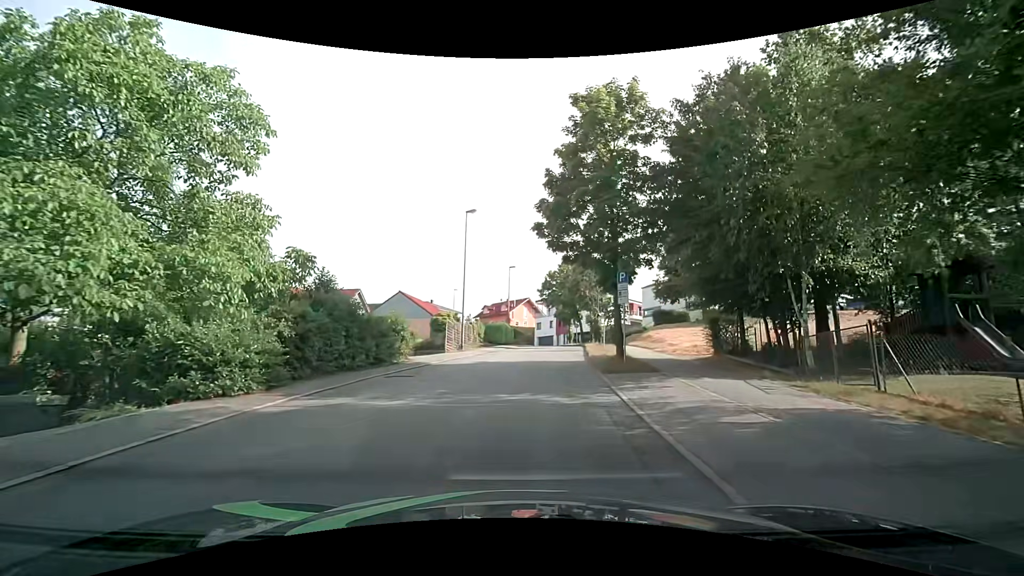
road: residential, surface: asphalt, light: Day
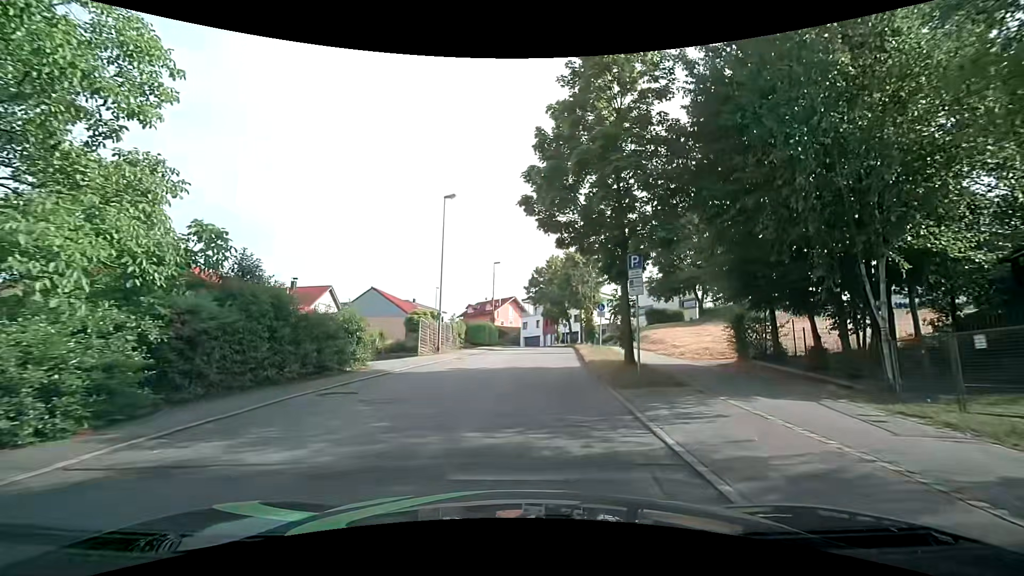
(0.0, +3.9) m; +2°
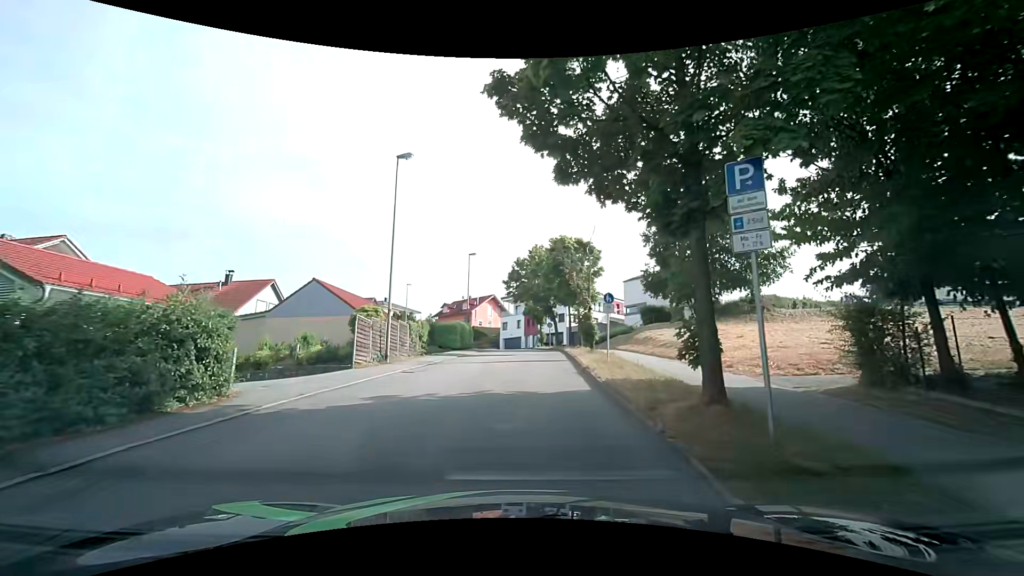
(+0.1, +7.4) m; +2°
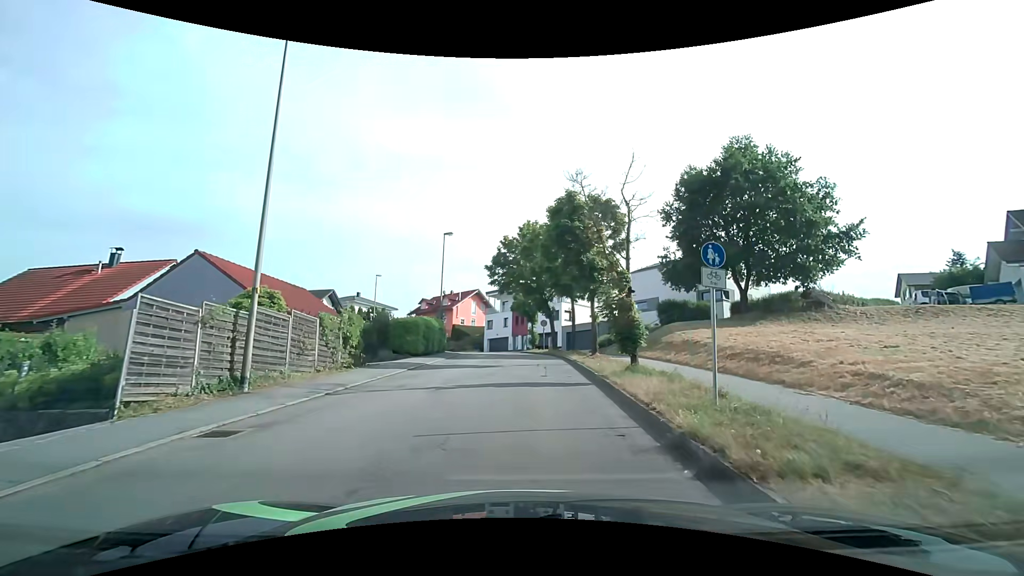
(0.0, +10.7) m; +2°
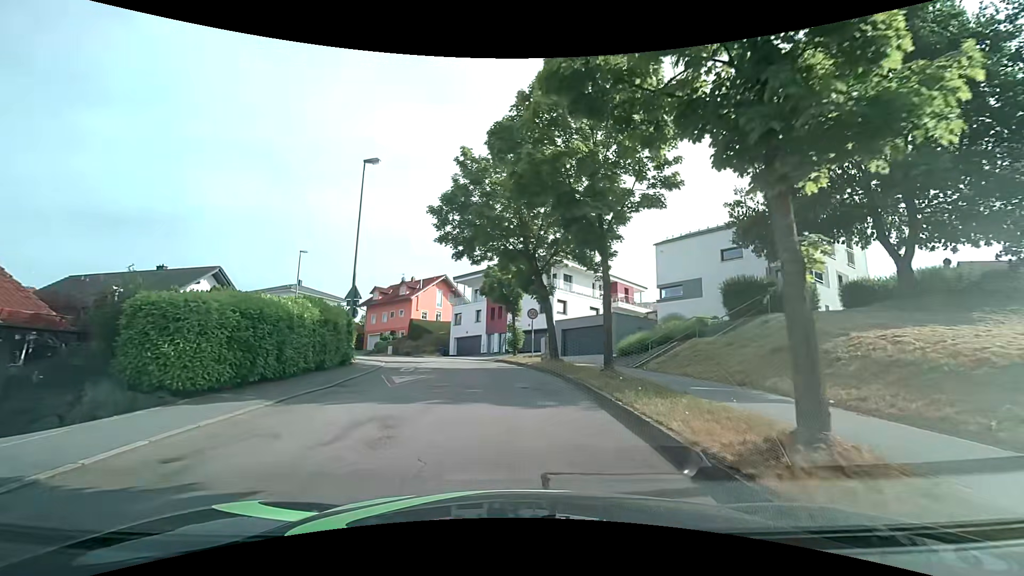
(0.0, +17.5) m; 0°
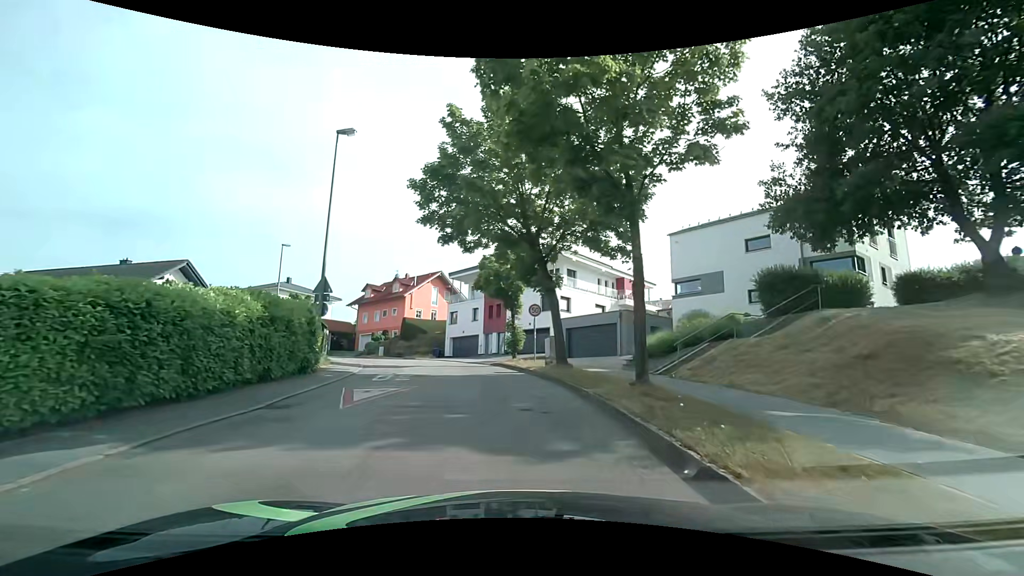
(+0.1, +3.7) m; +2°
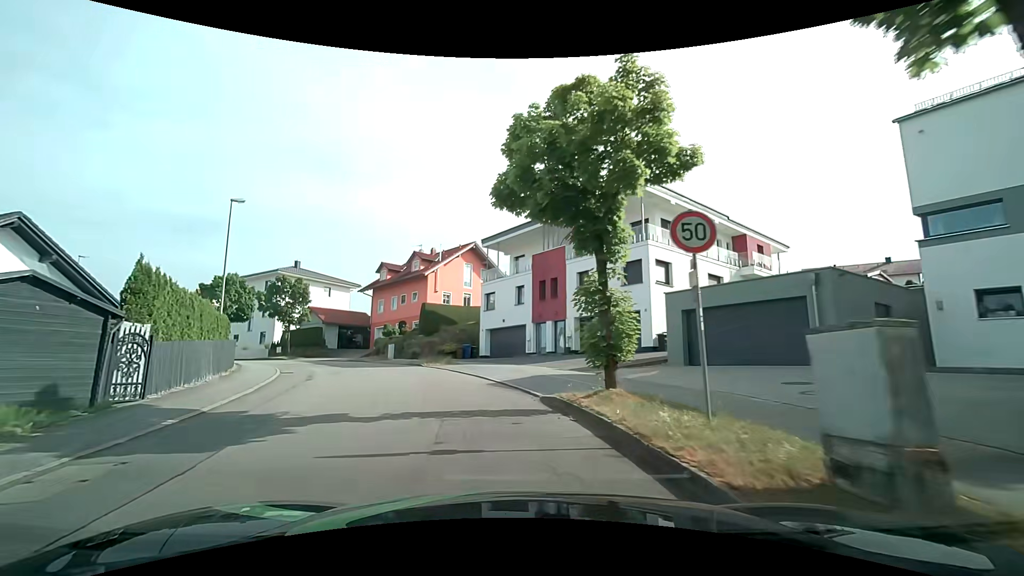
(-0.8, +16.6) m; -6°
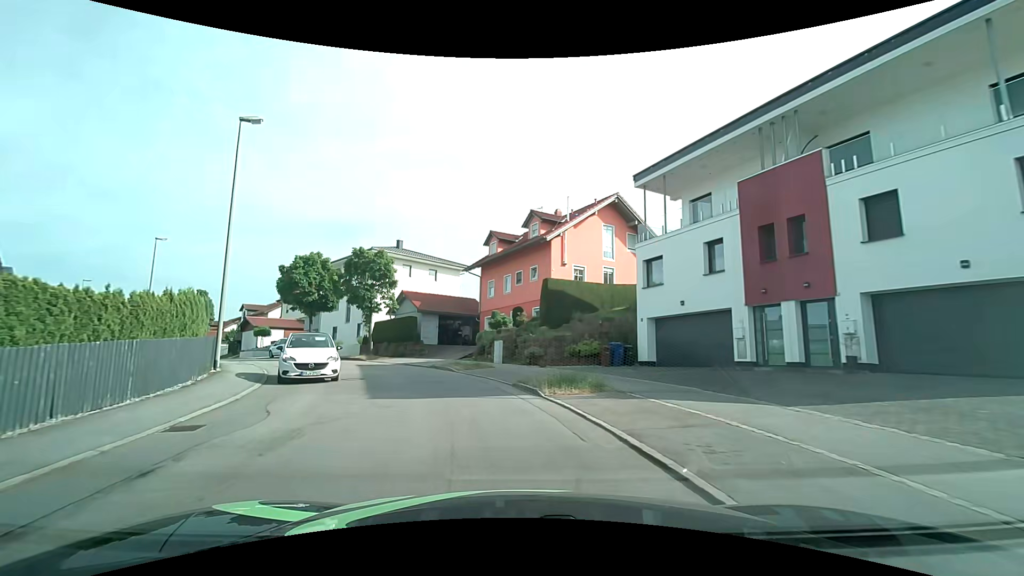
(-2.0, +14.4) m; -15°
(-1, +10) (-3, +20) (-9, +28) (-15, +36) (-22, +43) (-30, +49) (-38, +56) (-45, +62) (-53, +68) (-61, +75) m
